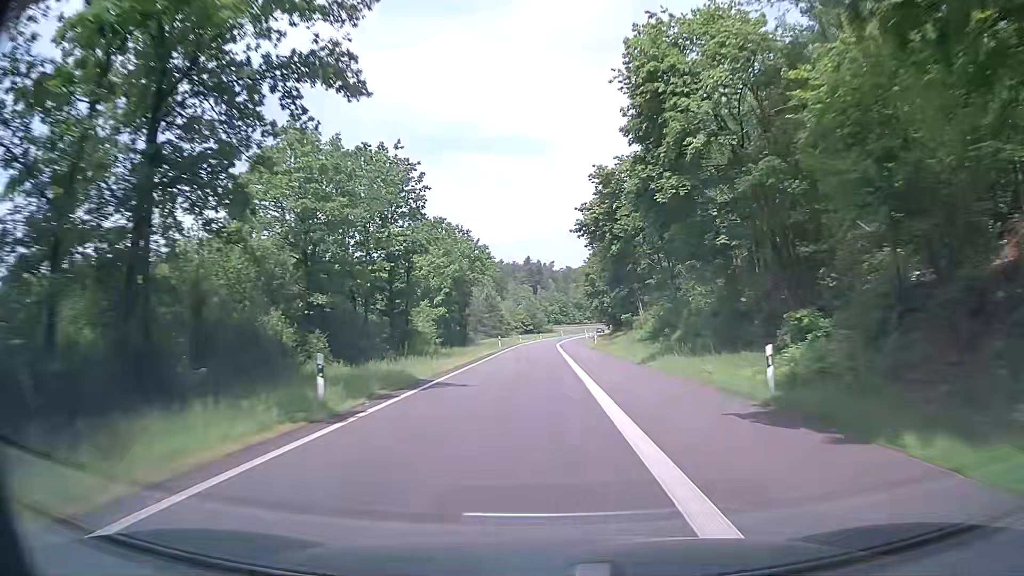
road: motorway_link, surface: asphalt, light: Day
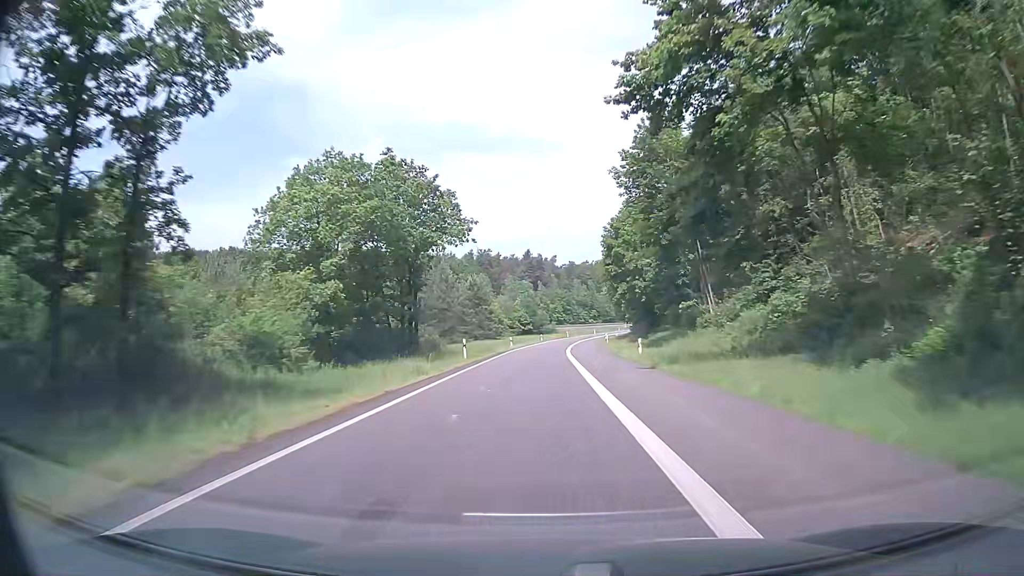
(0.0, +28.4) m; 0°
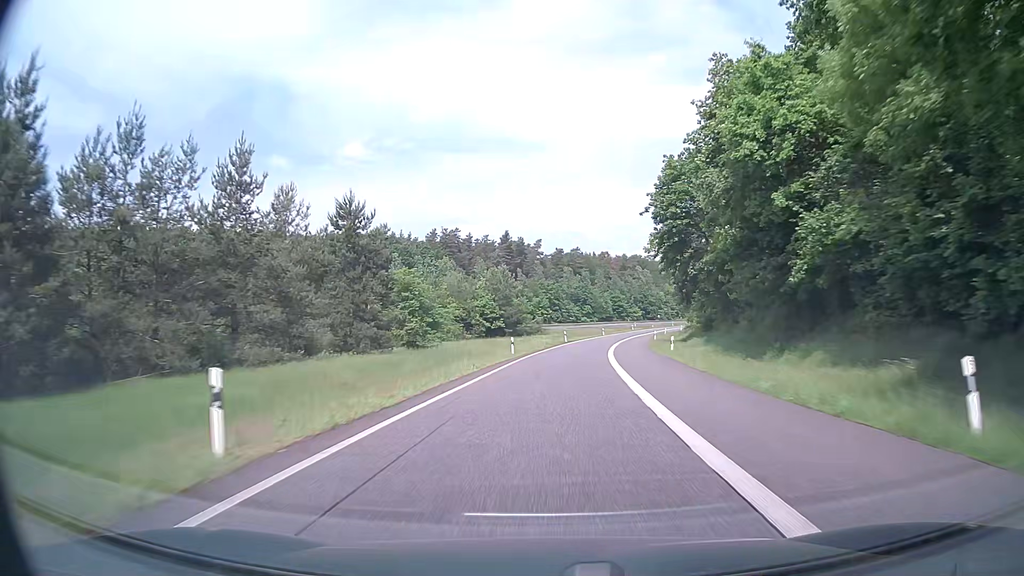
(-0.2, +56.3) m; +1°
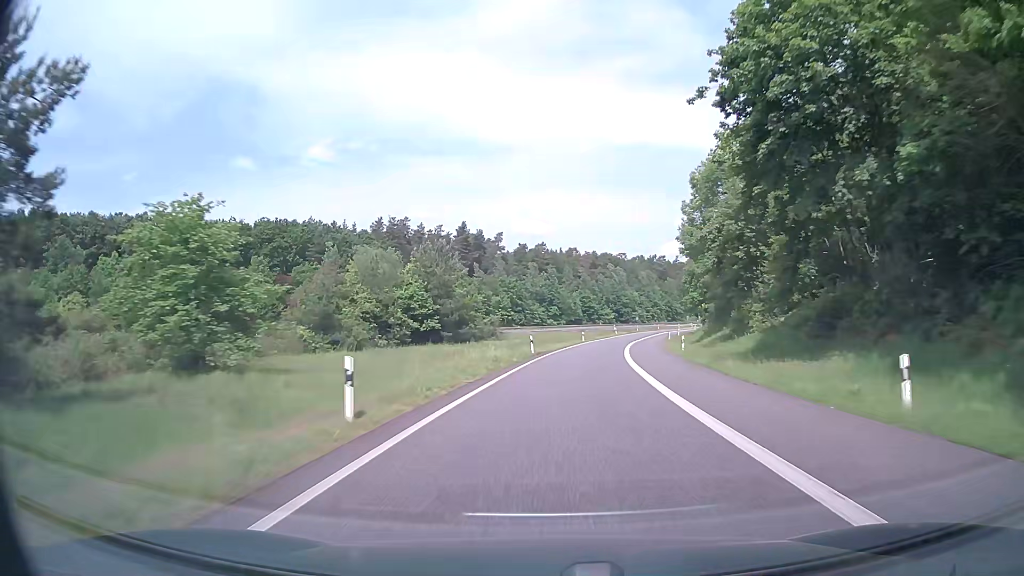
(+0.6, +27.8) m; +3°
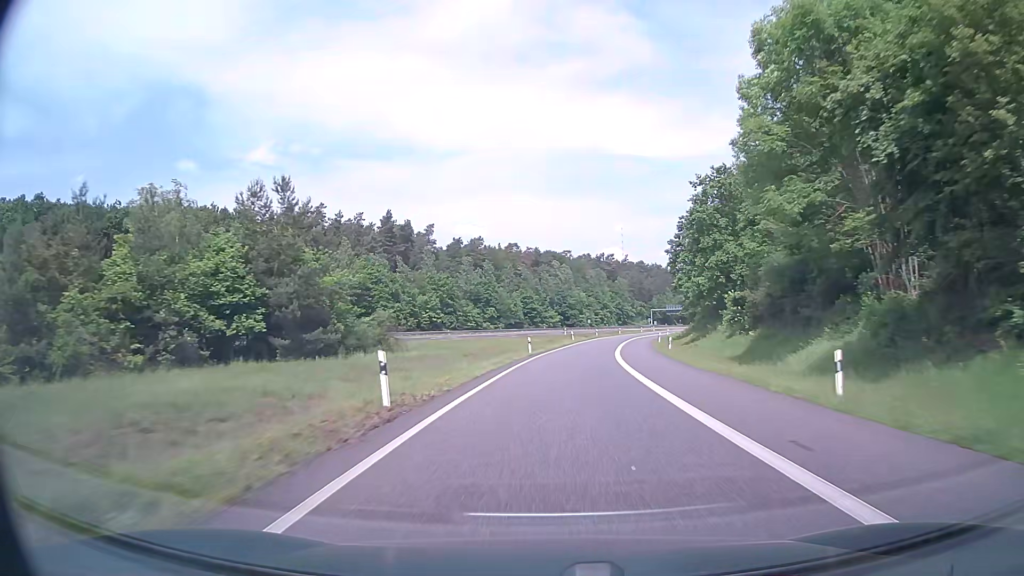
(+1.1, +27.5) m; +5°
(0, +10) (+1, +20) (+1, +30) (+2, +40) (+4, +50) (+5, +60) (+7, +70) (+9, +79) (+11, +89) (+13, +99) m
